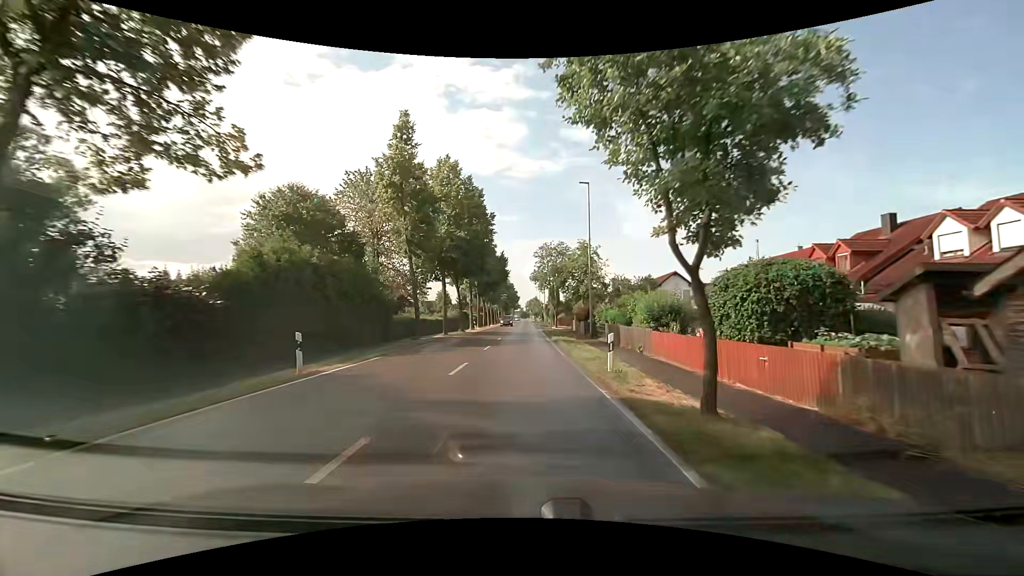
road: tertiary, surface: asphalt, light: Day
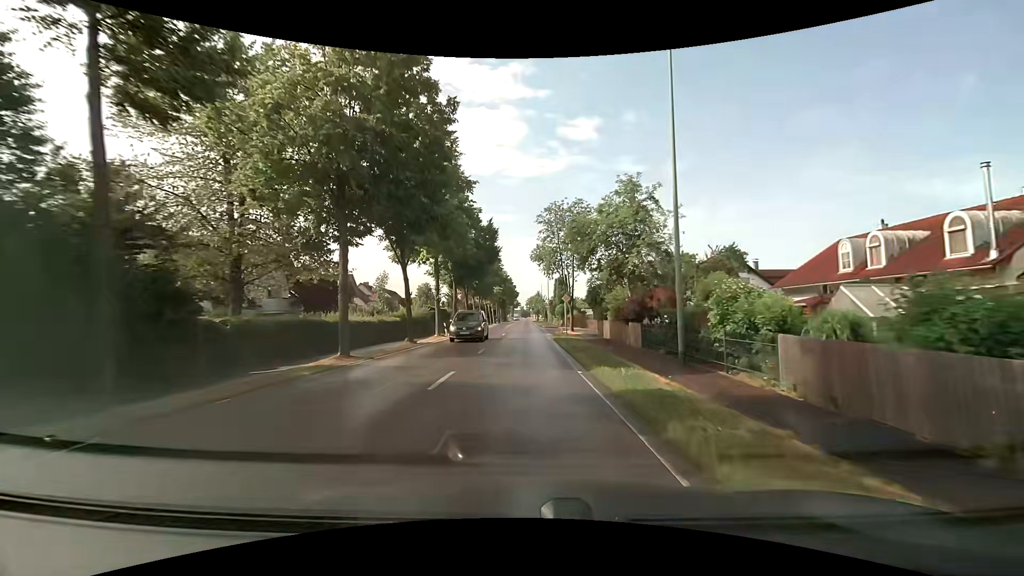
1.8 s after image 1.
(+0.1, +20.6) m; 0°
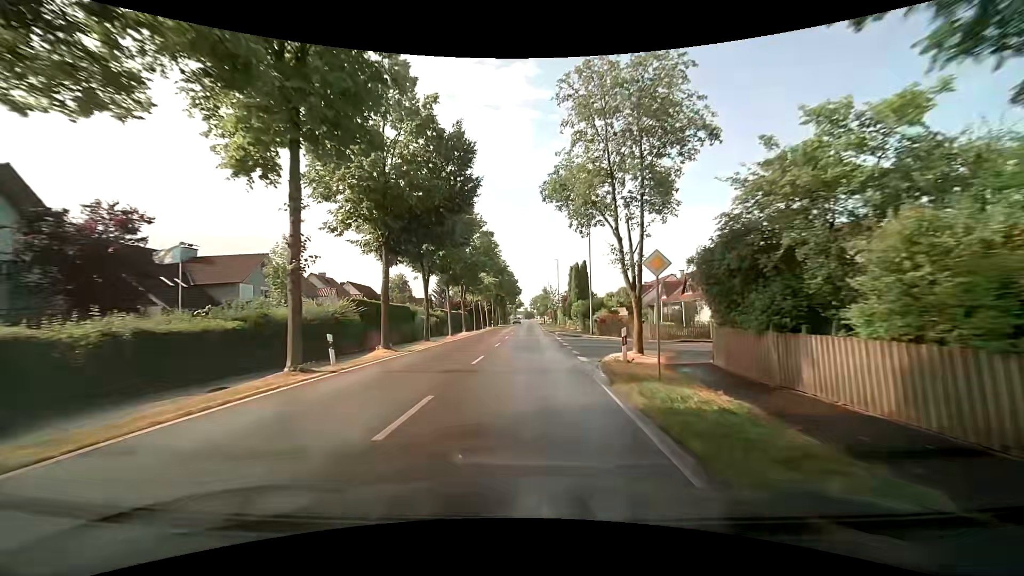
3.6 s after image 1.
(+0.1, +21.8) m; 0°
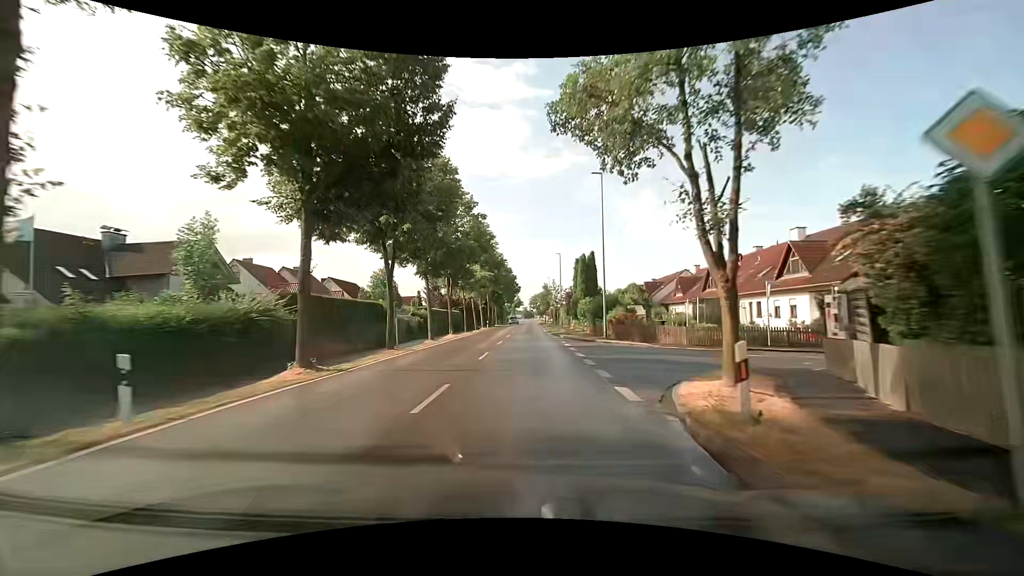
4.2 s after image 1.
(0.0, +7.5) m; +1°
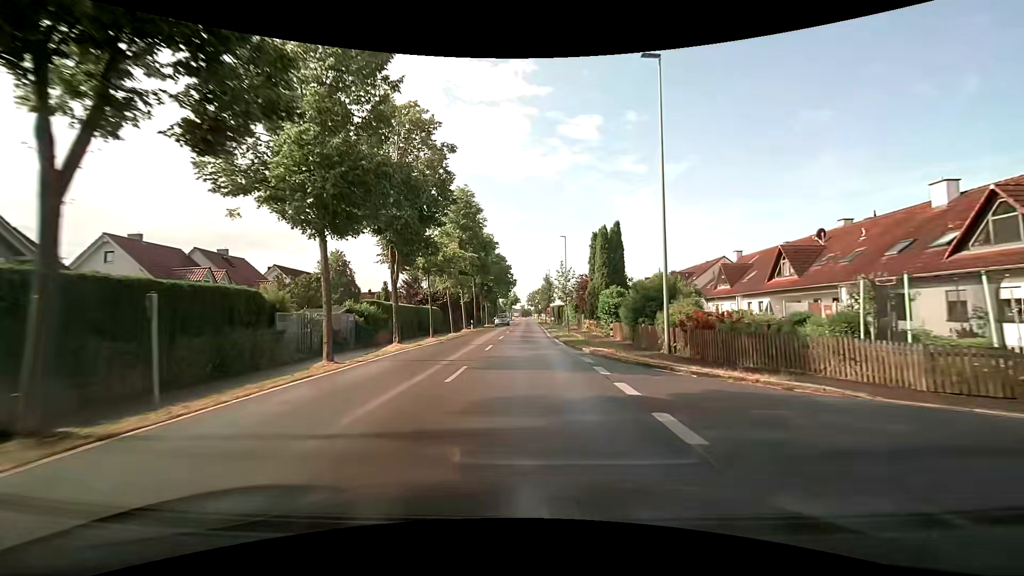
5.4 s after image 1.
(-0.1, +15.2) m; -1°
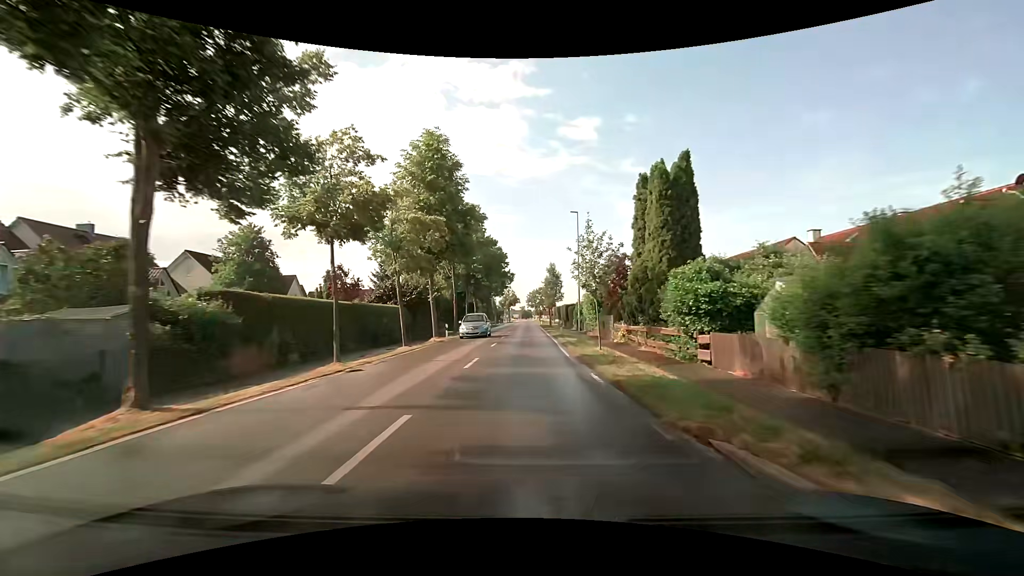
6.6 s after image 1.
(+0.1, +15.3) m; 0°
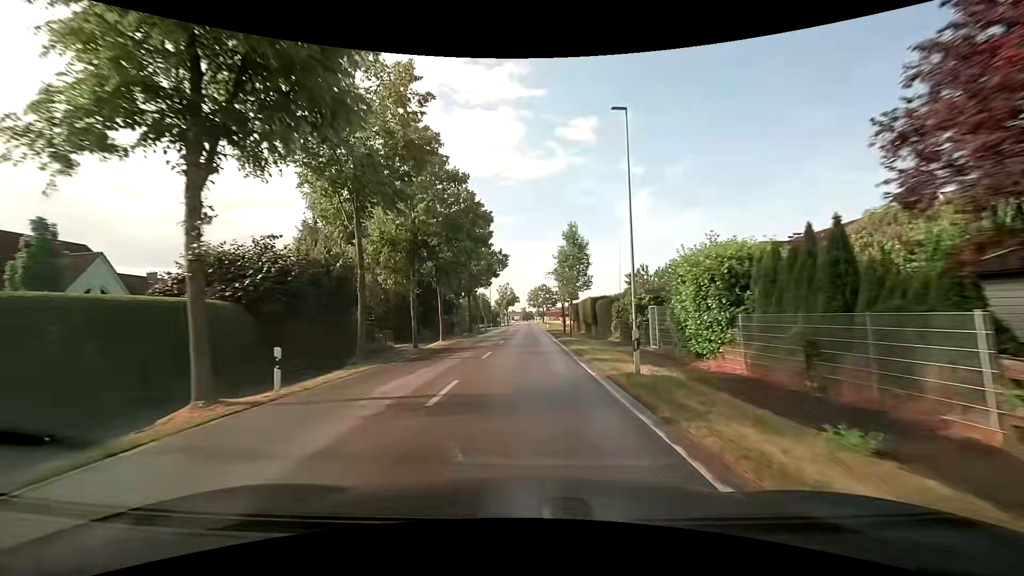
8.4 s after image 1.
(0.0, +23.2) m; 0°
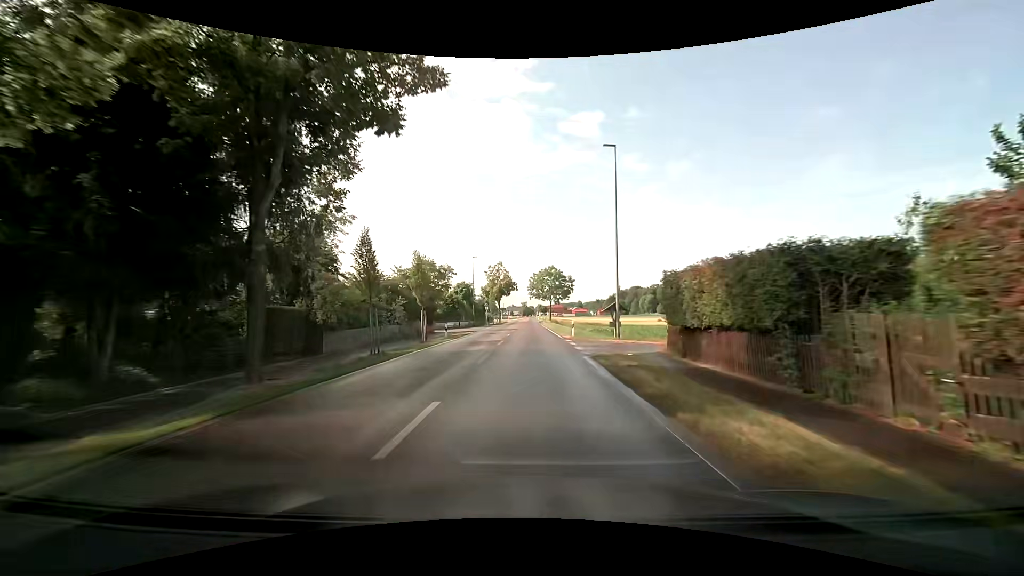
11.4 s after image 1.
(-0.1, +39.0) m; 0°
(0, +10) (0, +20) (0, +30) (0, +40) (0, +50) (0, +60) (0, +70) (0, +80) (0, +90) (0, +100) m
